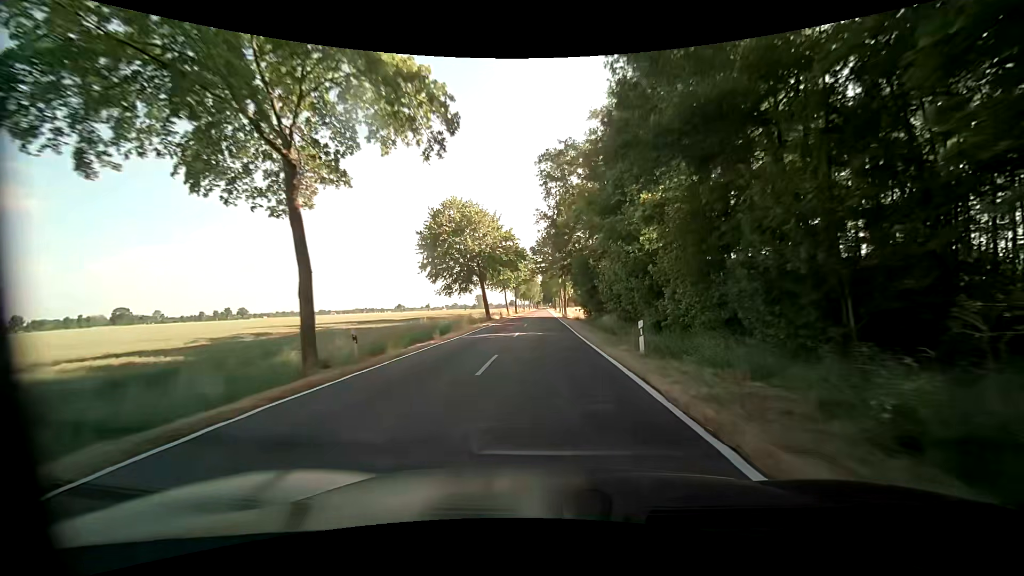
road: tertiary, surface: asphalt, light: Day
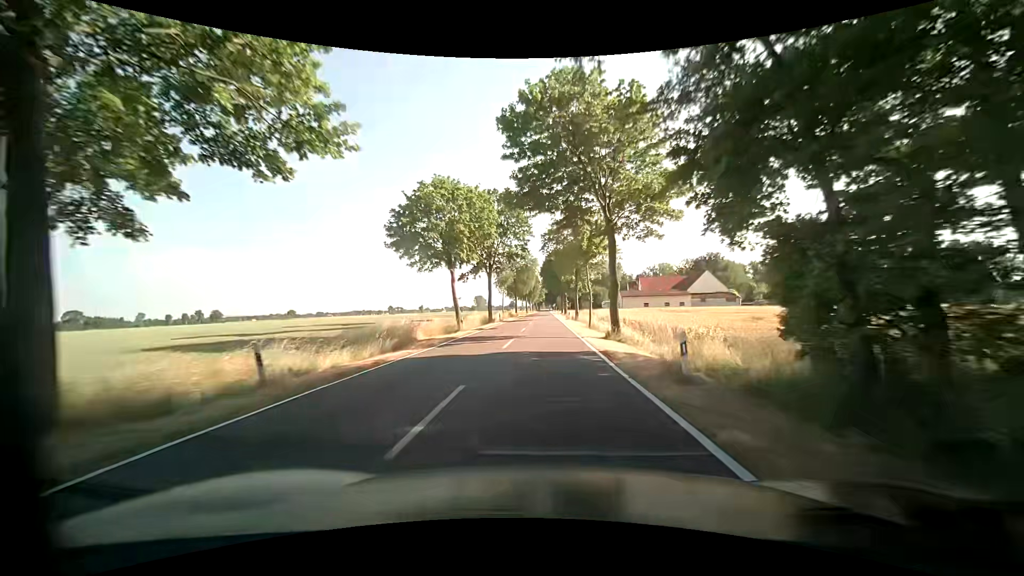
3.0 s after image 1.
(-0.1, +53.8) m; 0°
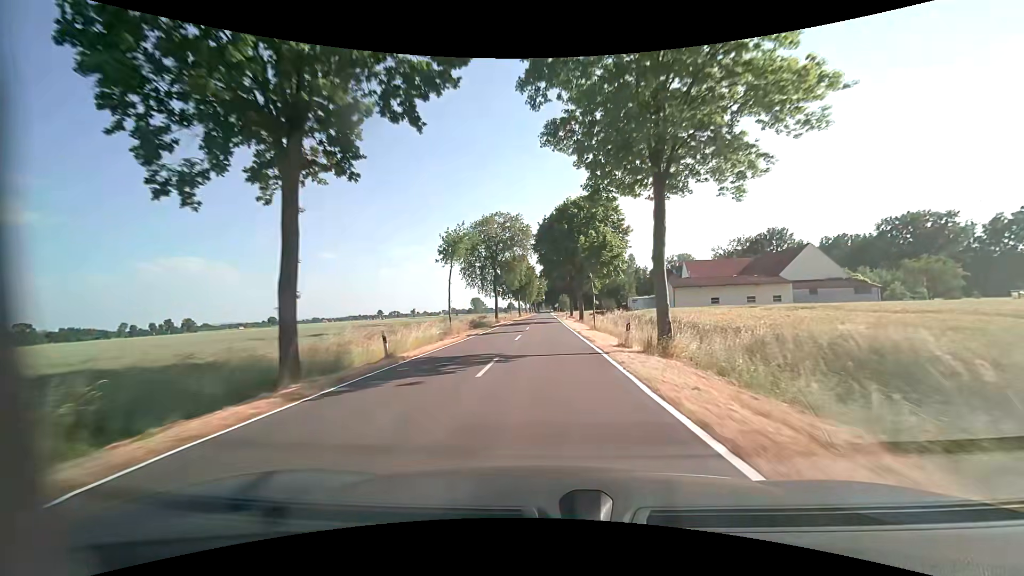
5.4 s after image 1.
(-0.1, +43.2) m; -1°
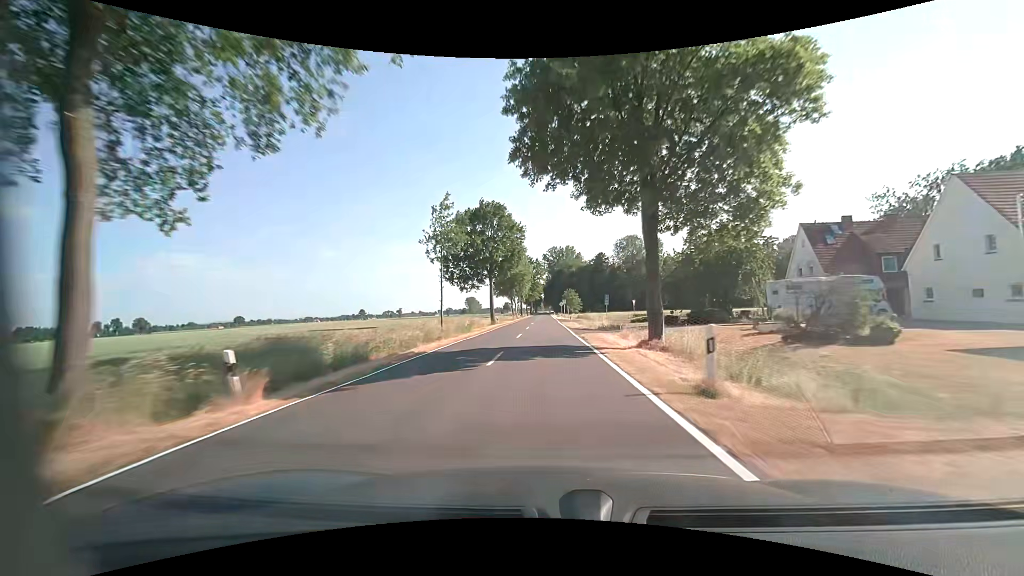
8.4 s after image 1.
(+0.5, +59.2) m; +1°
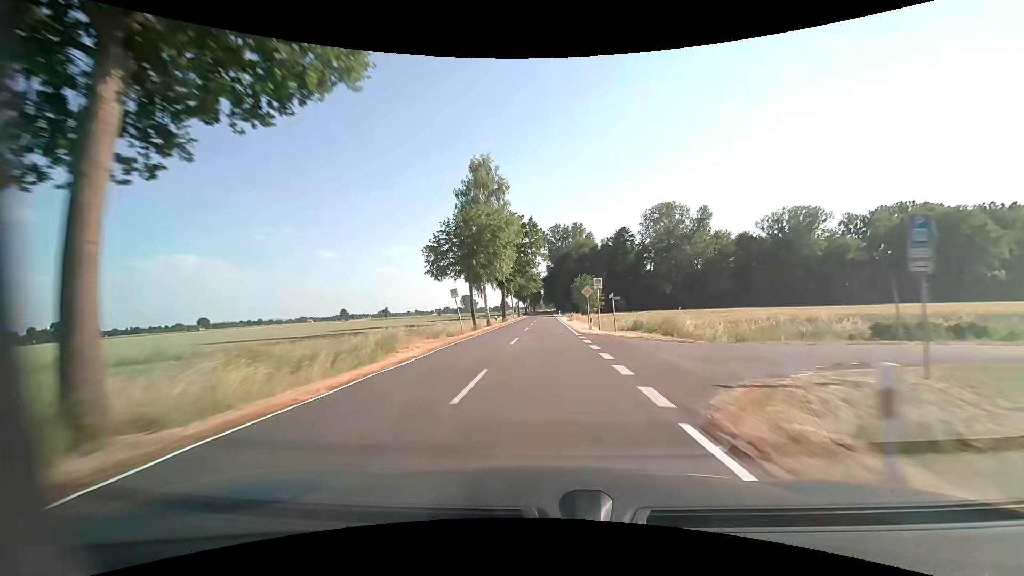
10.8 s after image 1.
(-0.2, +54.1) m; 0°
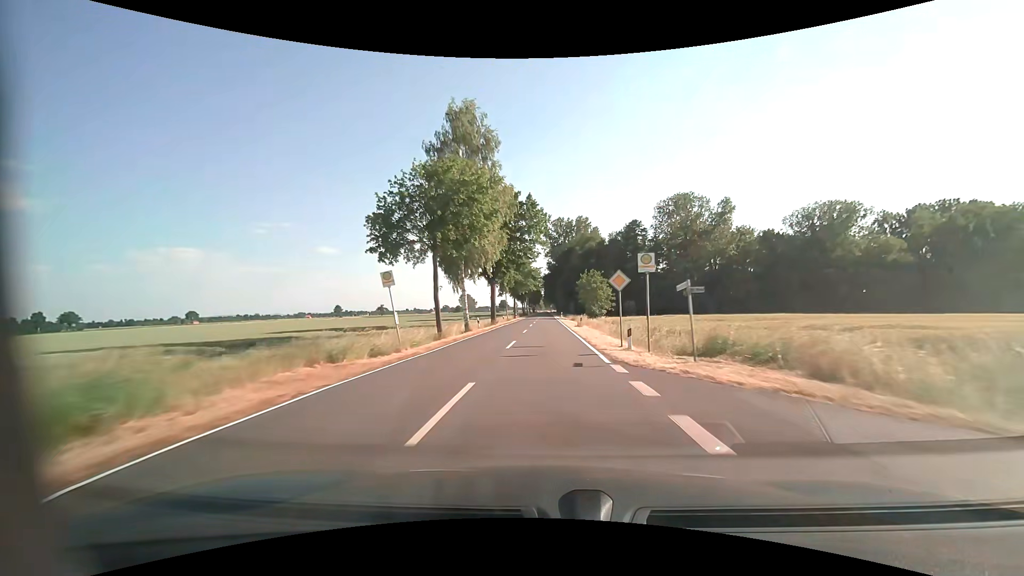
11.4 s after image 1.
(-0.1, +14.4) m; 0°
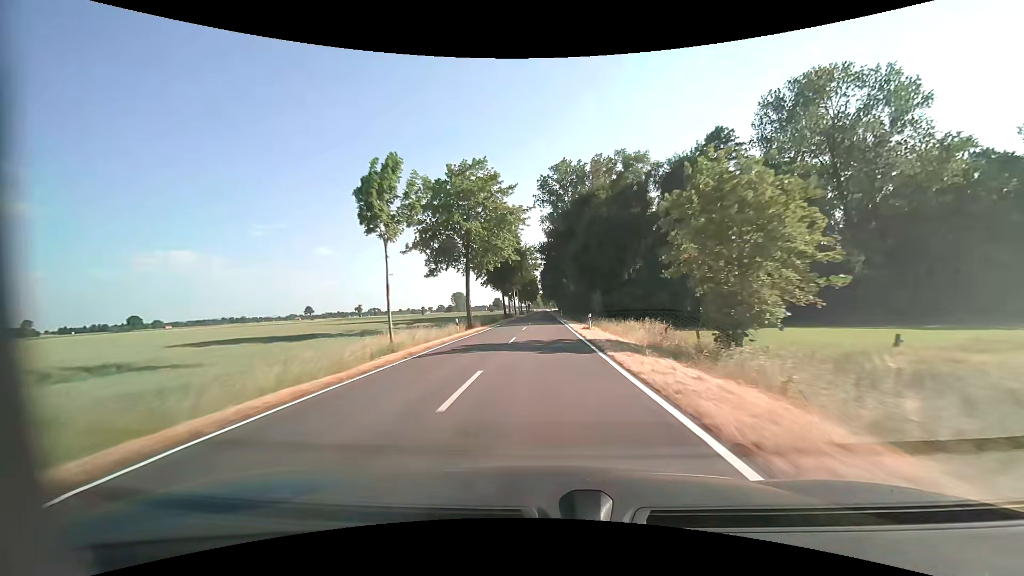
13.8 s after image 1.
(+0.2, +59.7) m; 0°
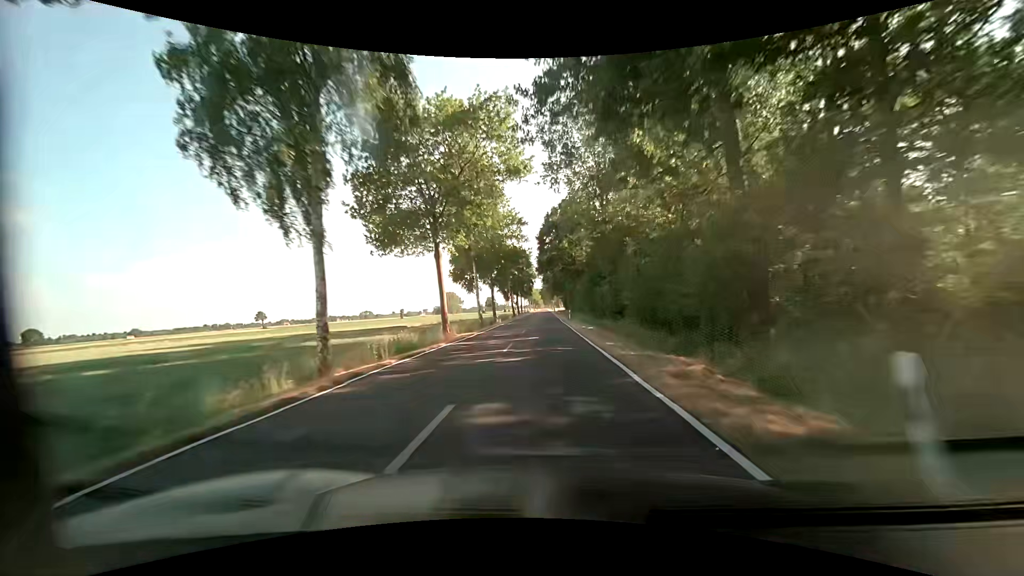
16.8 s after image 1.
(0.0, +77.0) m; +1°
(0, +10) (0, +20) (0, +30) (0, +40) (0, +50) (-1, +60) (-1, +70) (-1, +80) (-1, +90) (-1, +100) m
